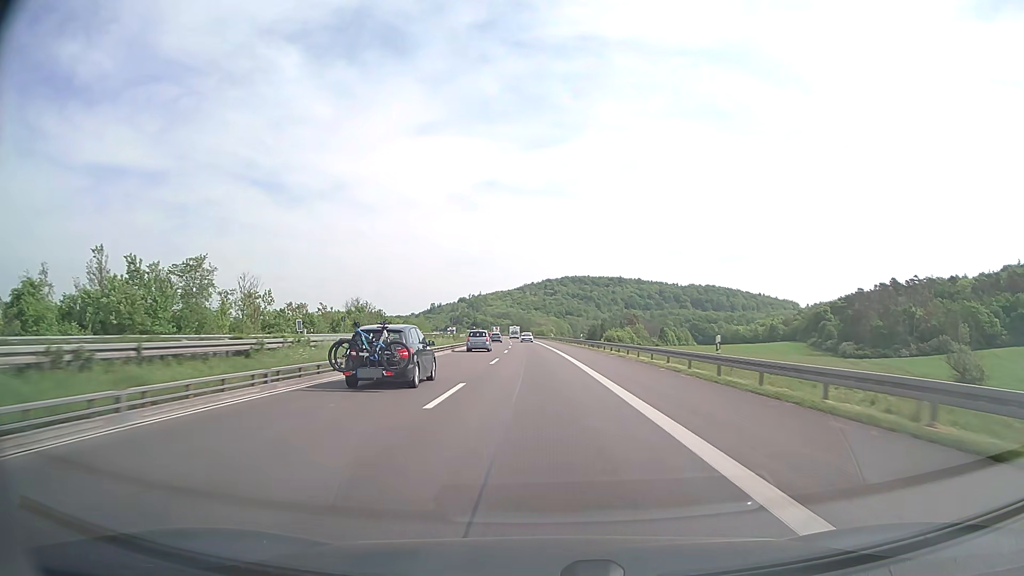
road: motorway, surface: concrete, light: Day
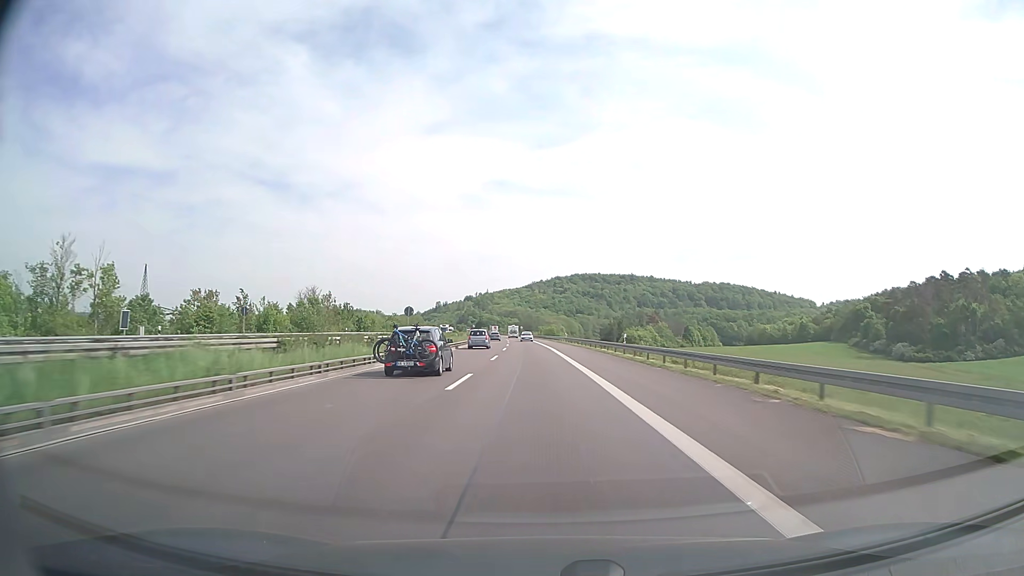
(-0.2, +32.0) m; -1°
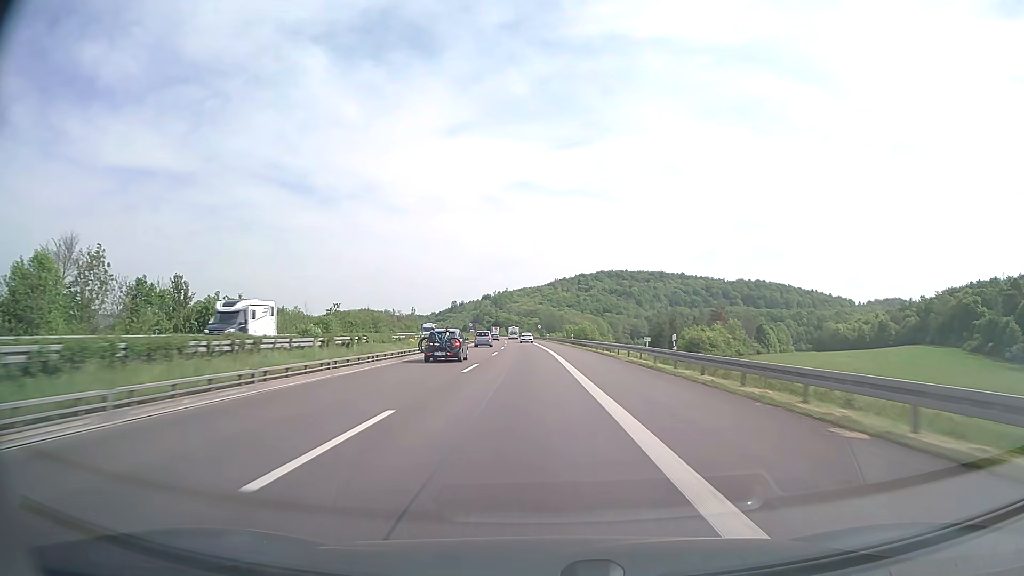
(-0.9, +64.3) m; -2°
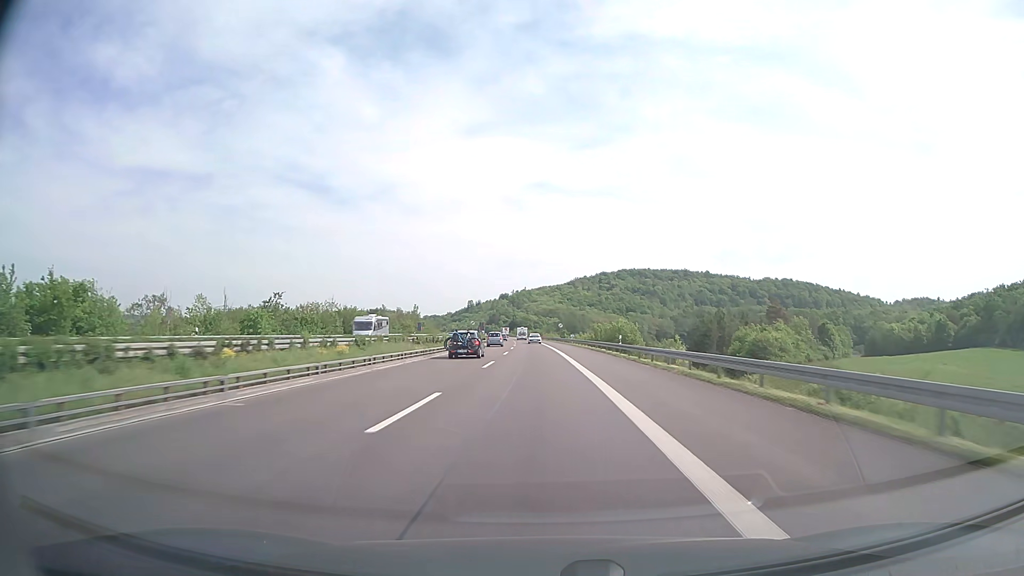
(-0.5, +32.4) m; -2°
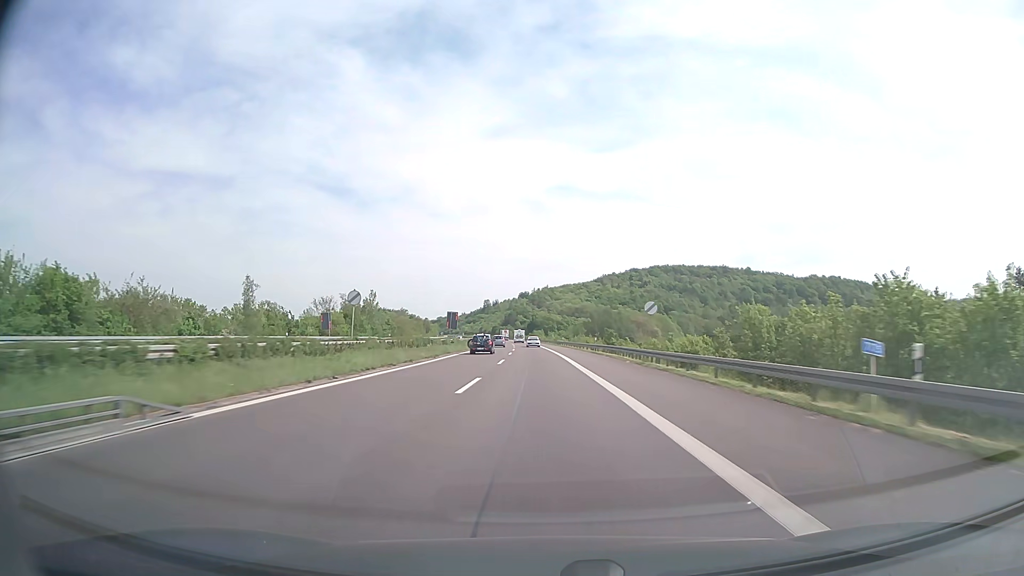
(-1.4, +82.9) m; -2°
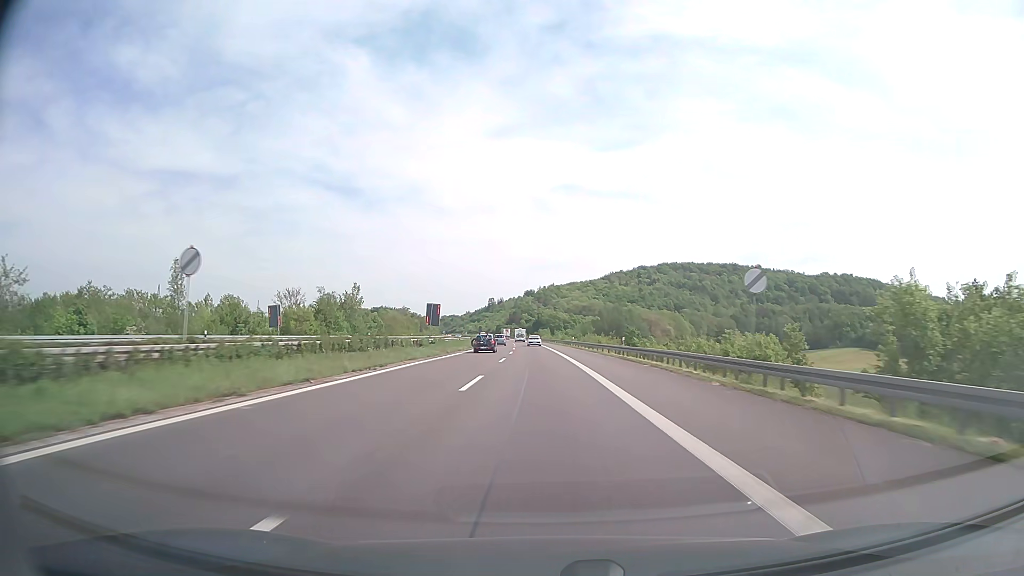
(0.0, +17.5) m; 0°
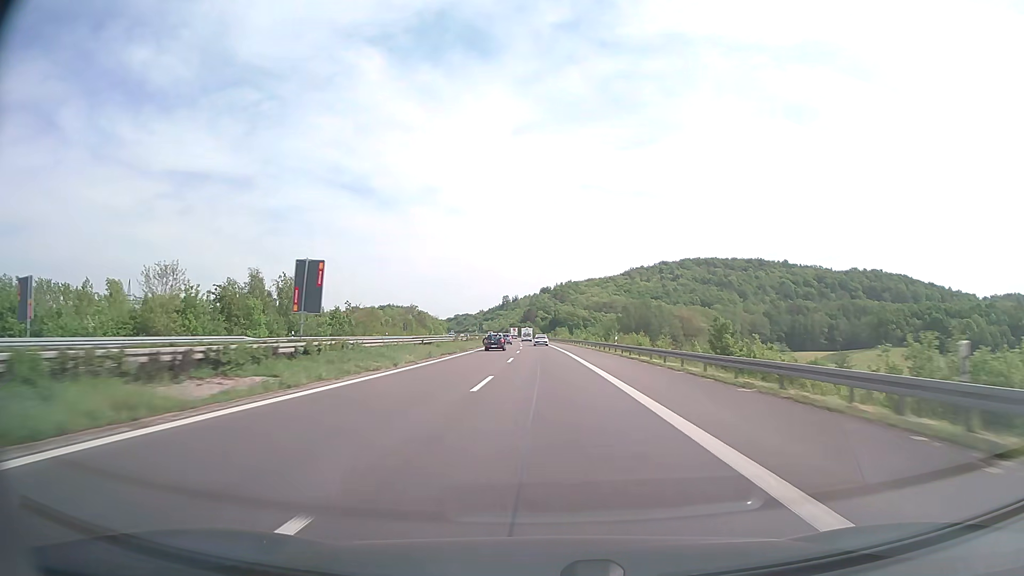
(-0.4, +36.1) m; -1°
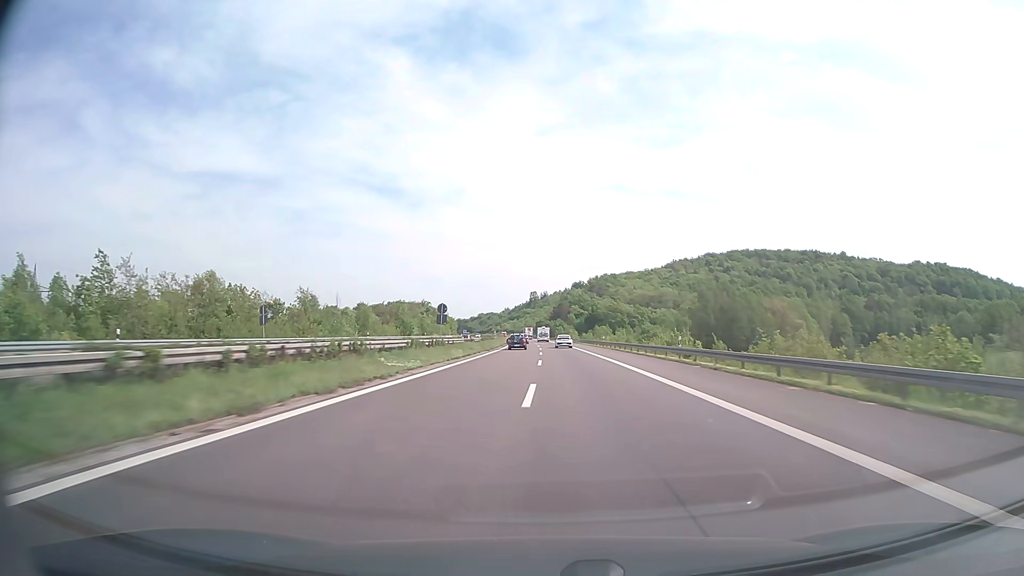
(-2.0, +76.0) m; -3°
(0, +10) (0, +20) (0, +30) (0, +40) (-1, +50) (-1, +60) (-1, +70) (-1, +80) (-2, +90) (-2, +100) m
